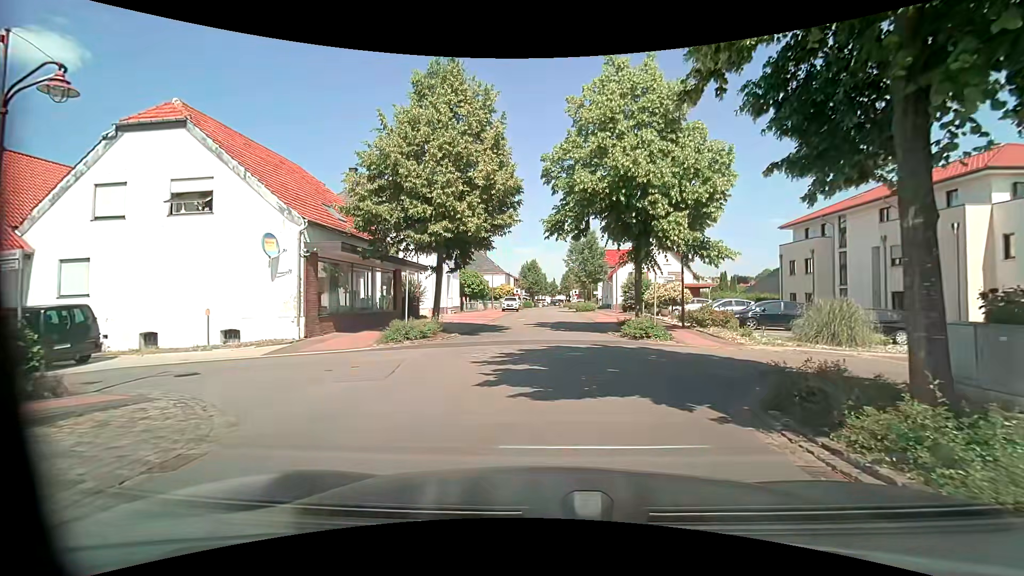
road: residential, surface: asphalt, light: Day
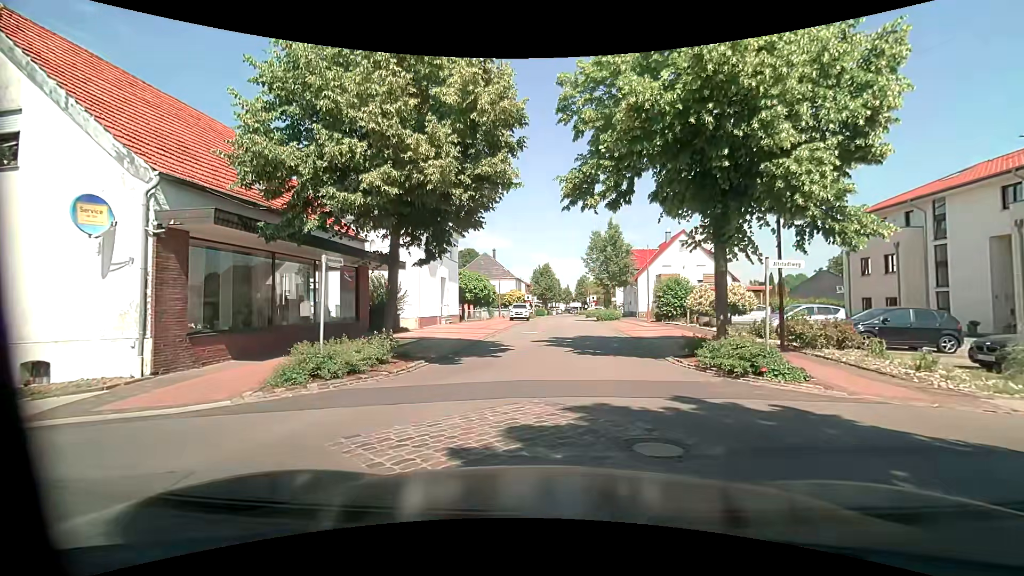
(-0.1, +7.7) m; 0°
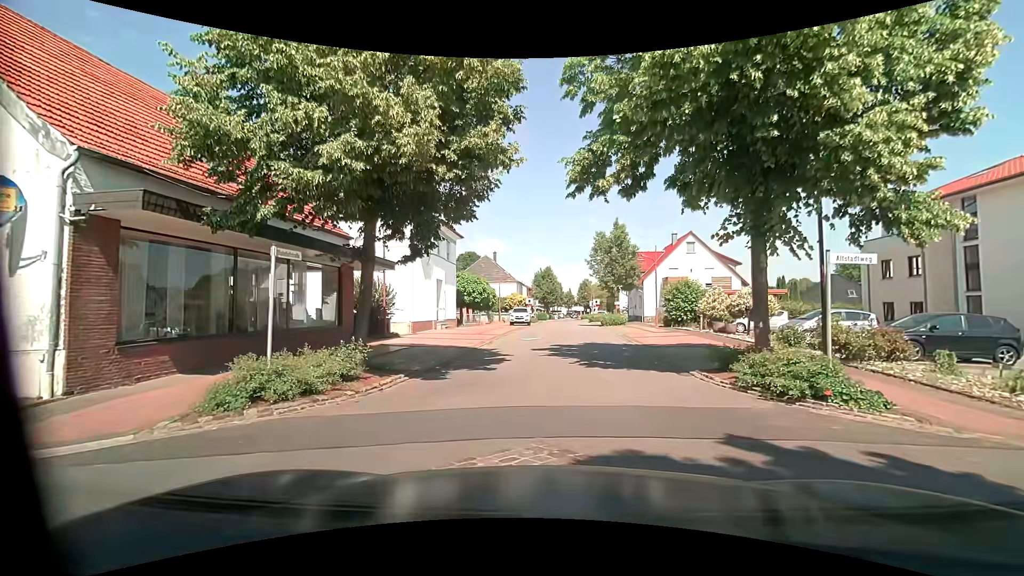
(0.0, +2.1) m; -1°
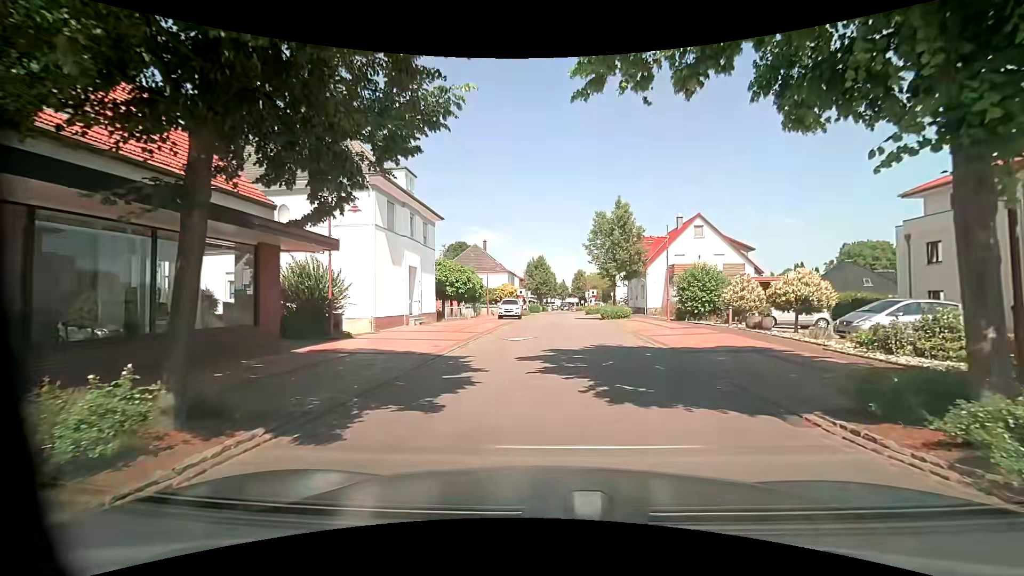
(0.0, +5.2) m; +1°
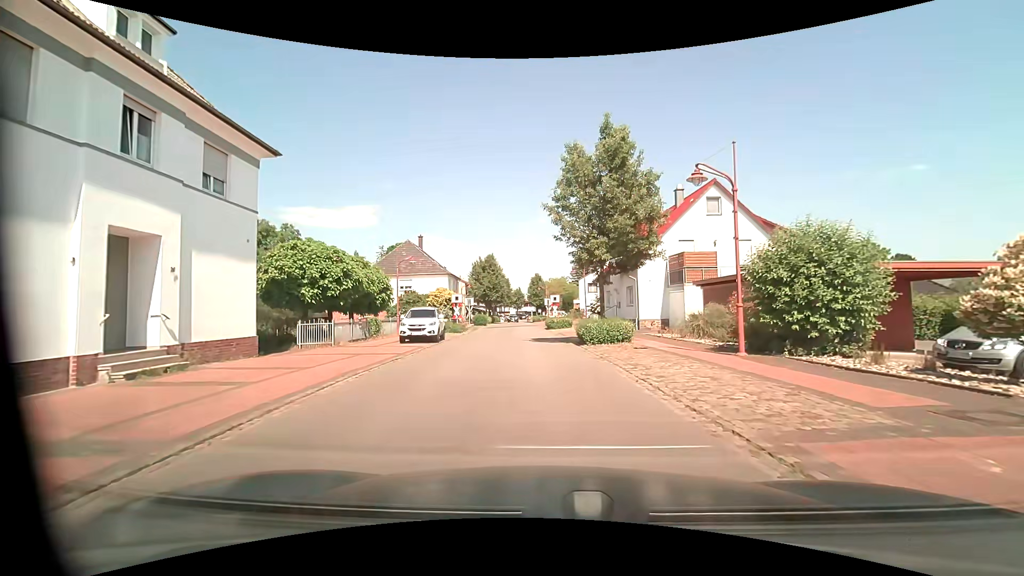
(+0.7, +16.9) m; +4°
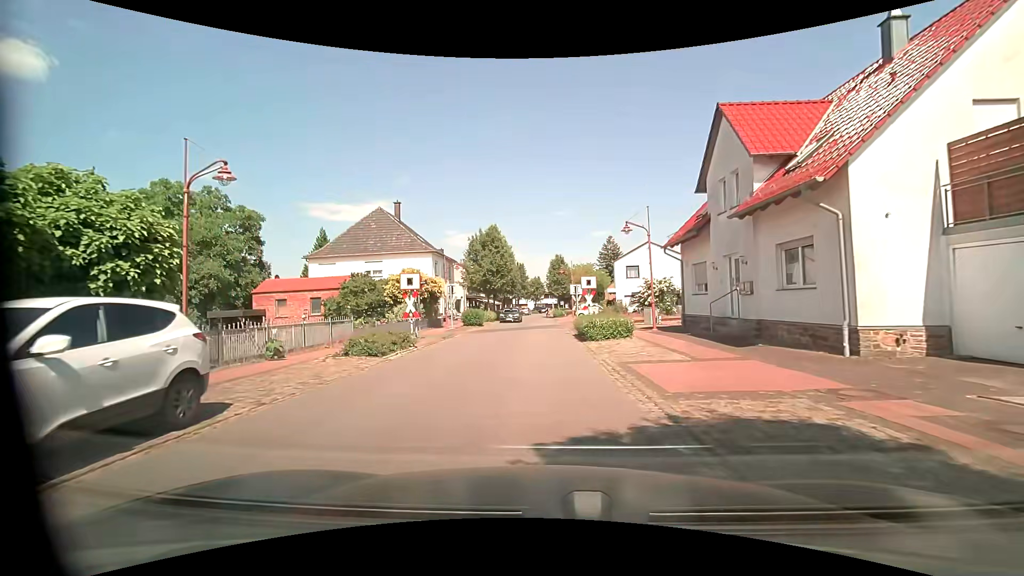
(-0.2, +20.0) m; -3°
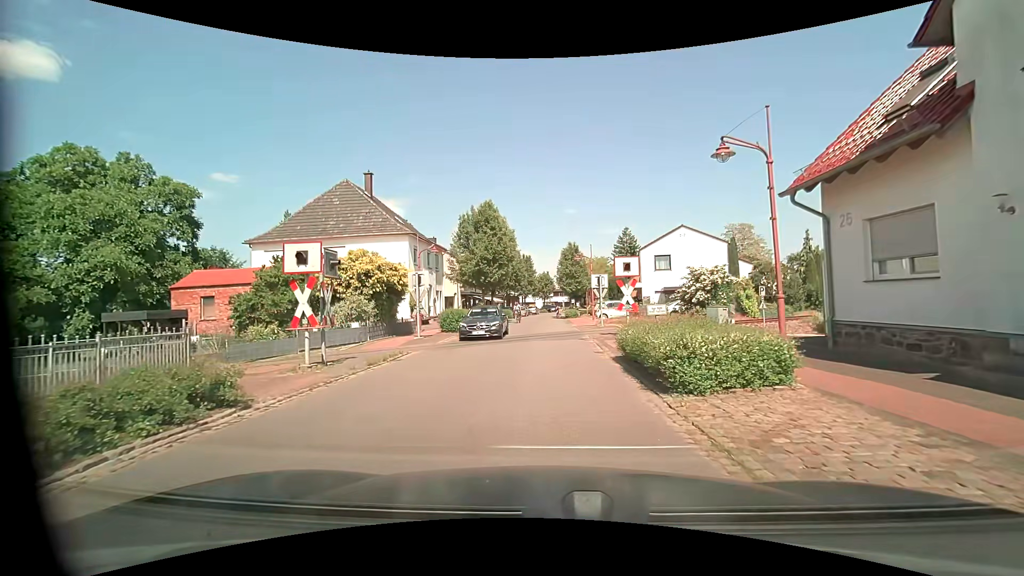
(+0.1, +11.0) m; 0°
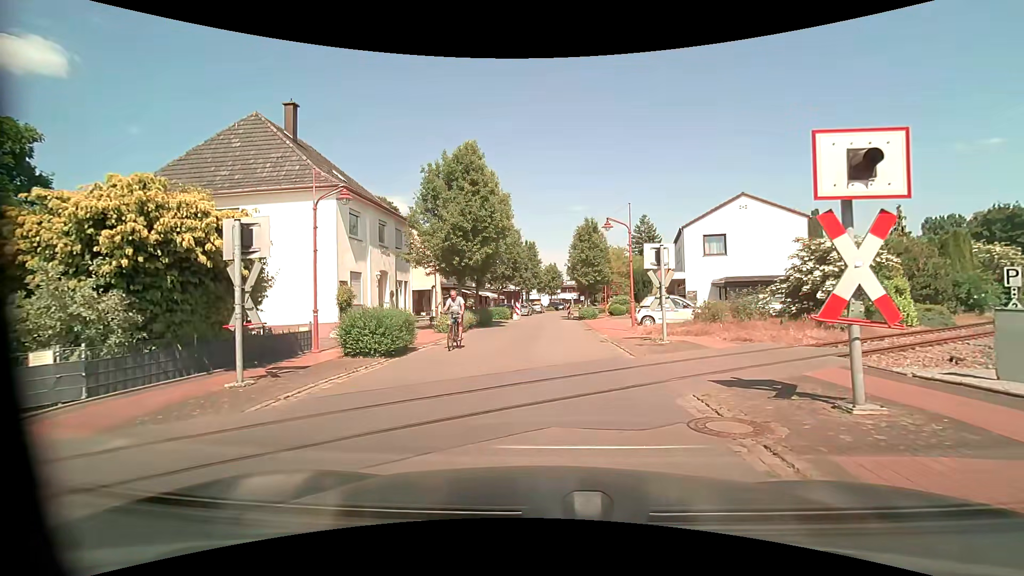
(-0.1, +13.5) m; -1°
(0, +10) (0, +20) (+1, +30) (+1, +40) (0, +50) (+1, +60) (+3, +70) (+4, +79) (+6, +89) (+8, +99) m
